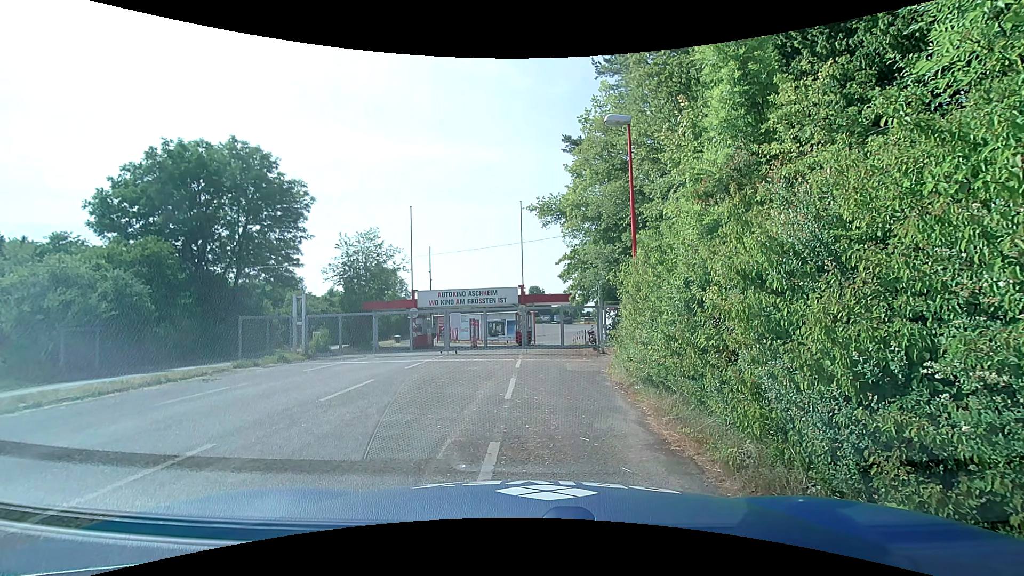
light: Day
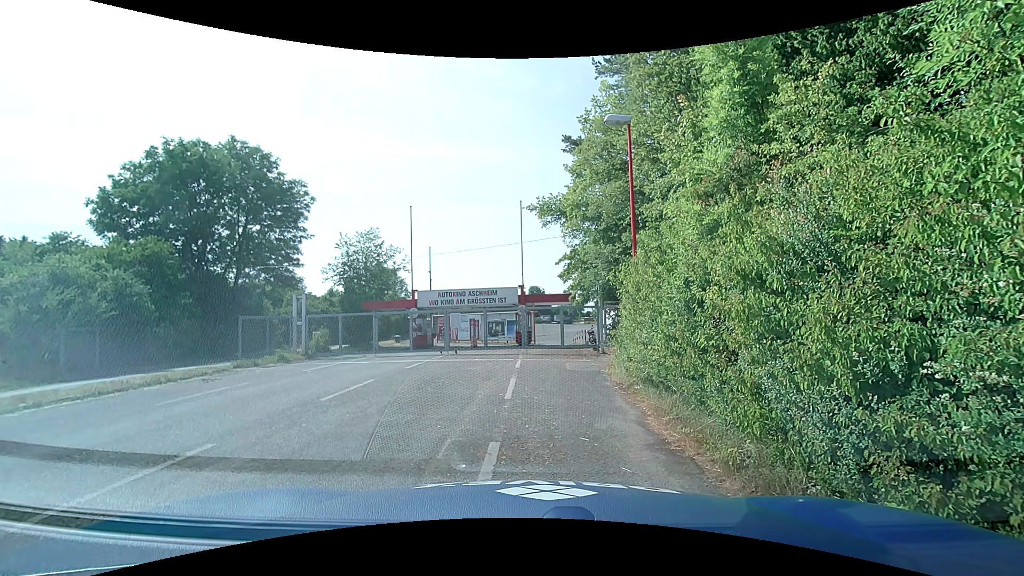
(0.0, 0.0) m; 0°
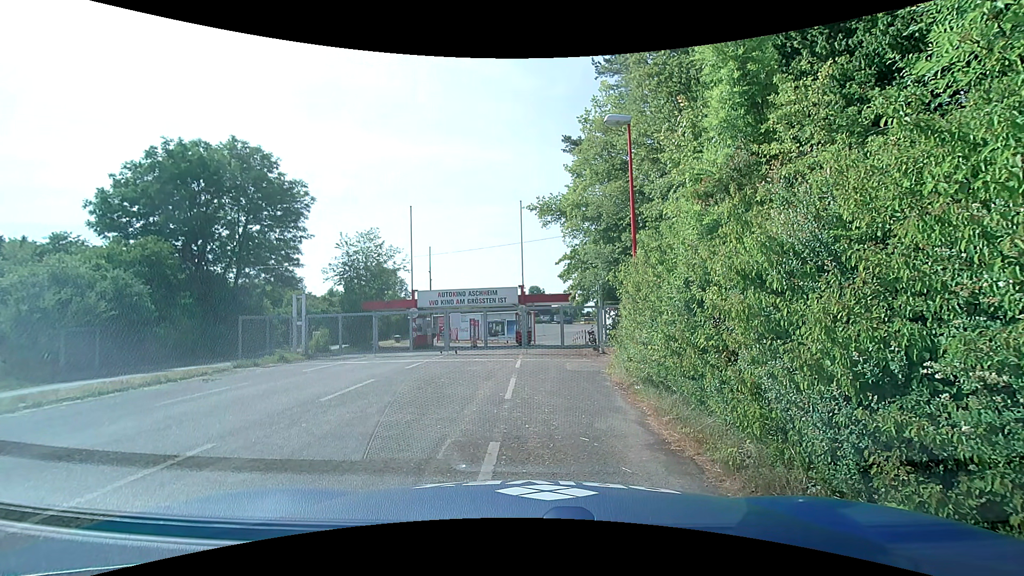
(0.0, 0.0) m; 0°
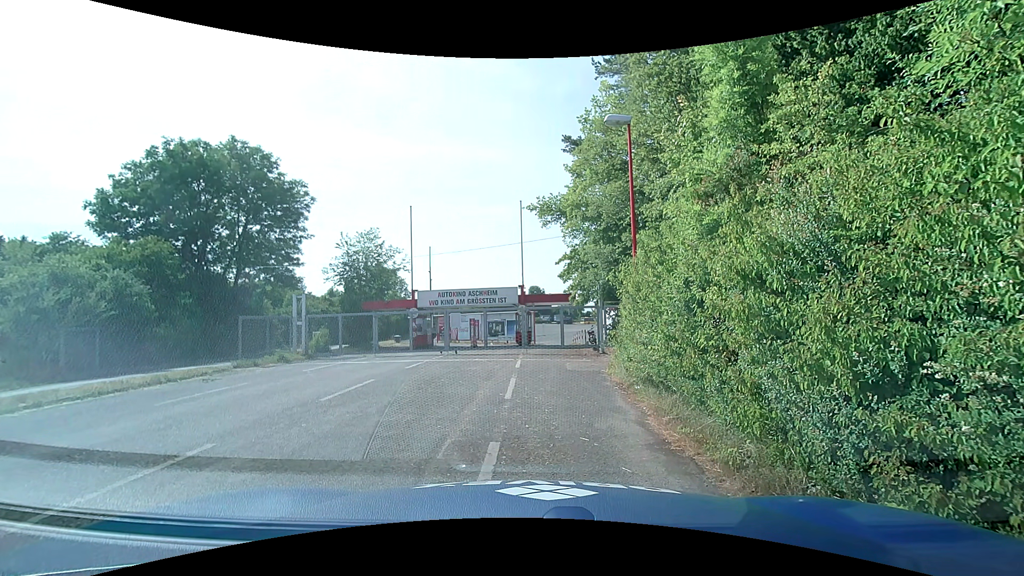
(0.0, 0.0) m; 0°
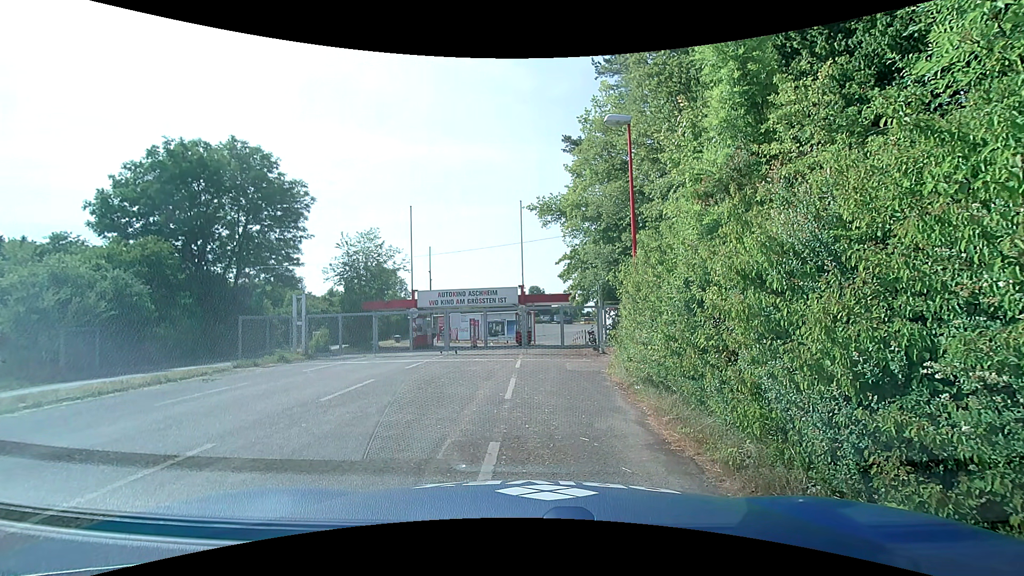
(0.0, 0.0) m; 0°
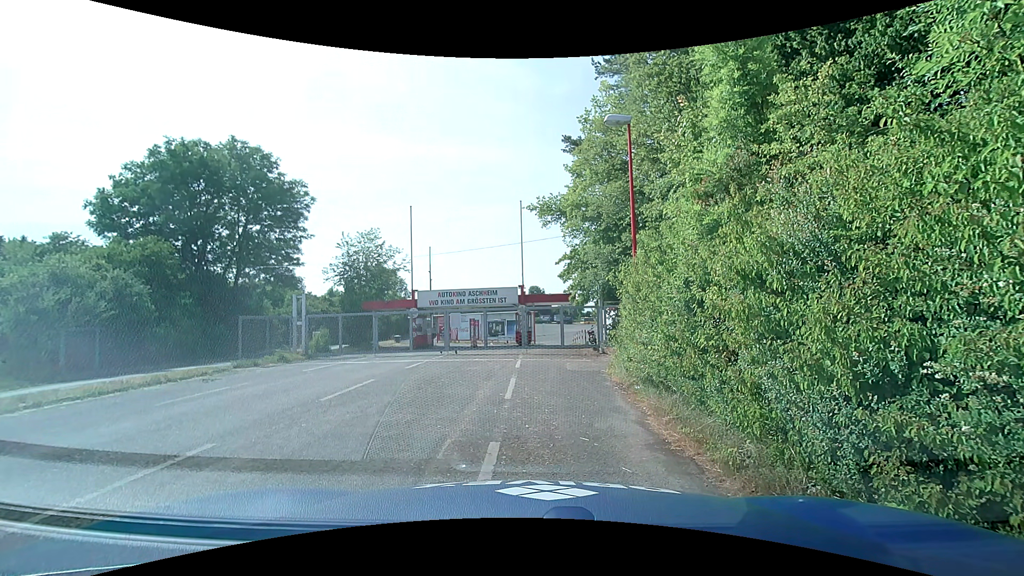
(0.0, 0.0) m; 0°
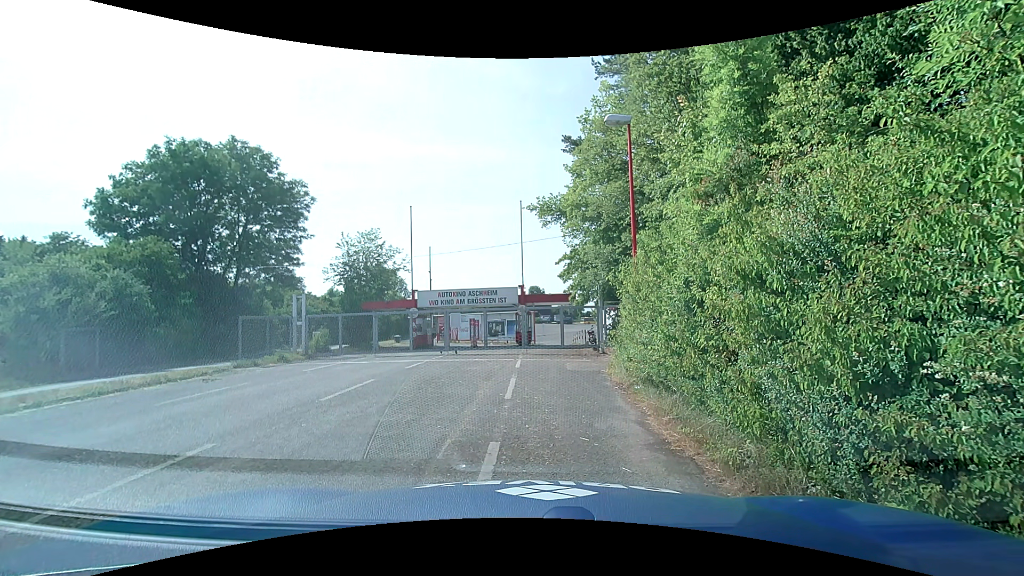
(0.0, 0.0) m; 0°
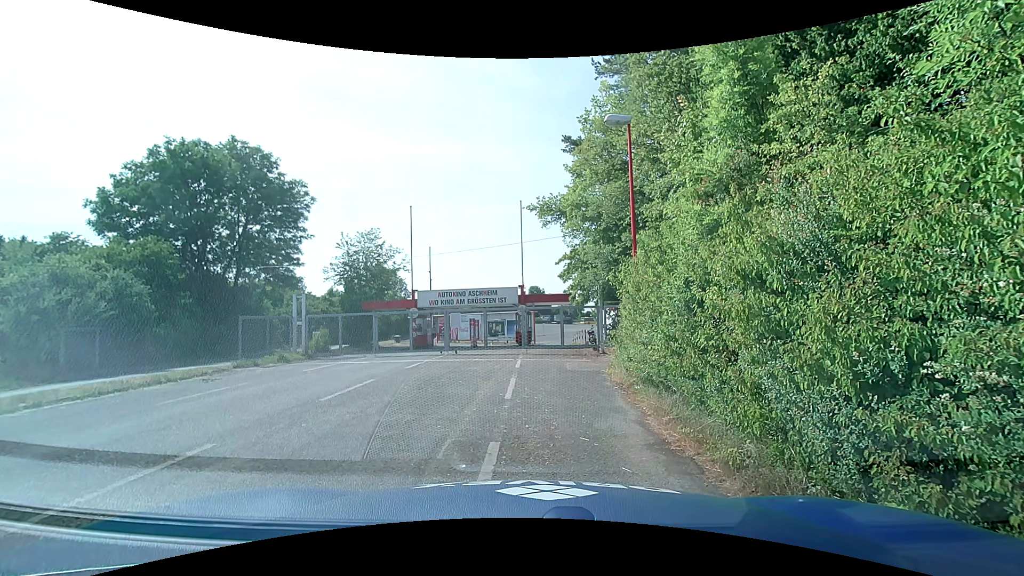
(0.0, 0.0) m; 0°
